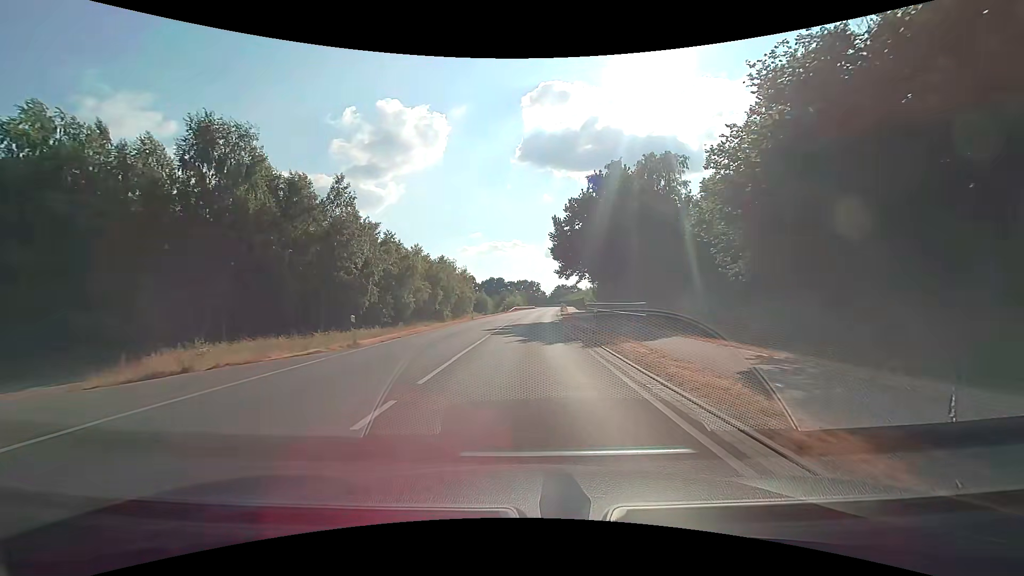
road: secondary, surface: asphalt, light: Day
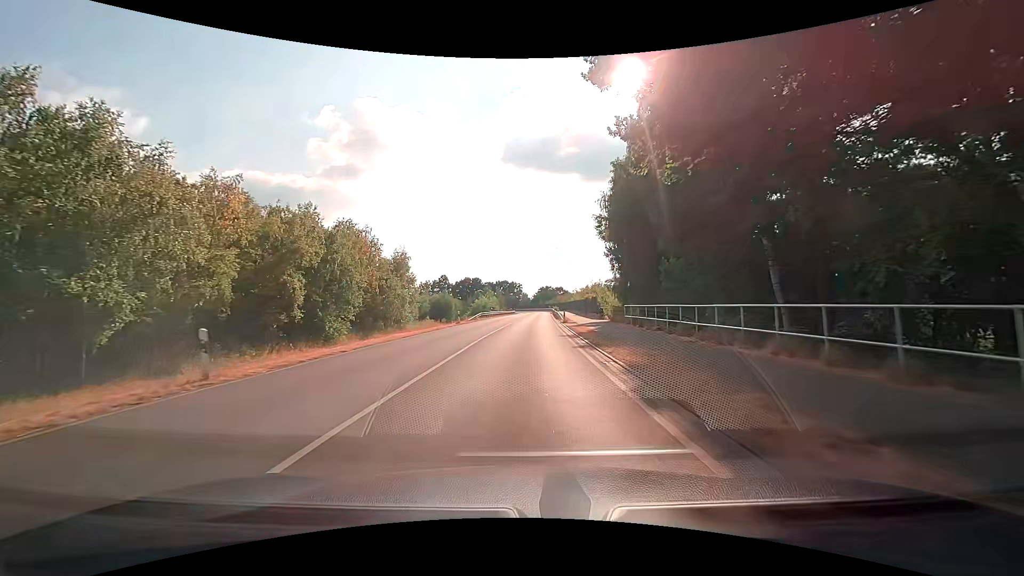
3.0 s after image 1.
(+0.8, +37.6) m; +2°
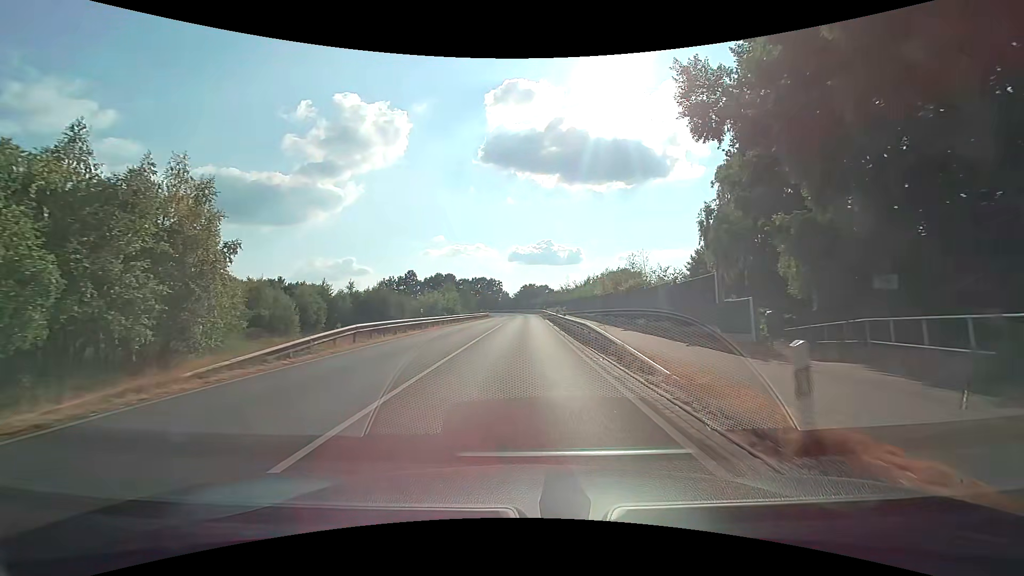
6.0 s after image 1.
(+0.5, +37.9) m; +2°
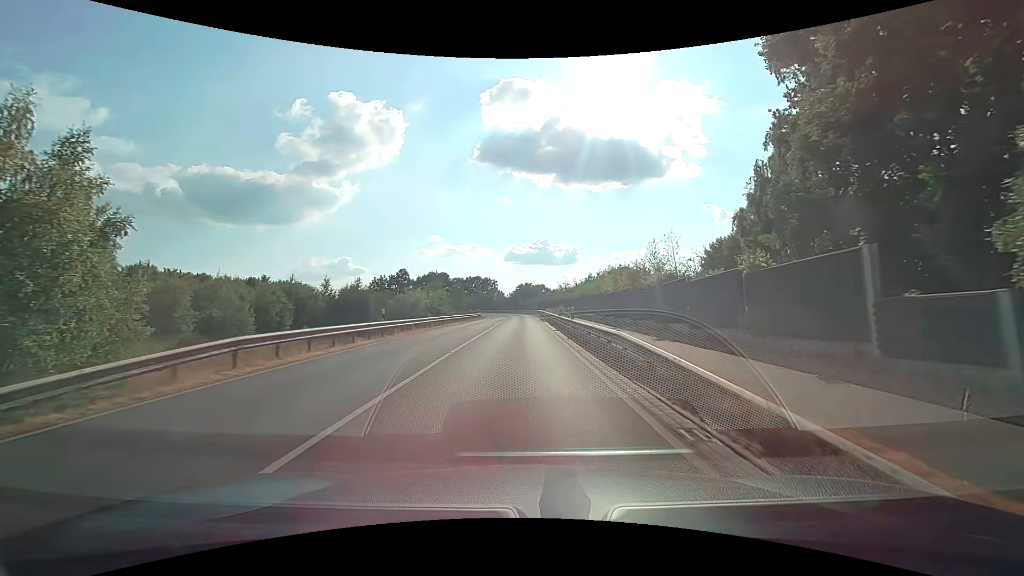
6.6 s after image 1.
(0.0, +7.6) m; 0°
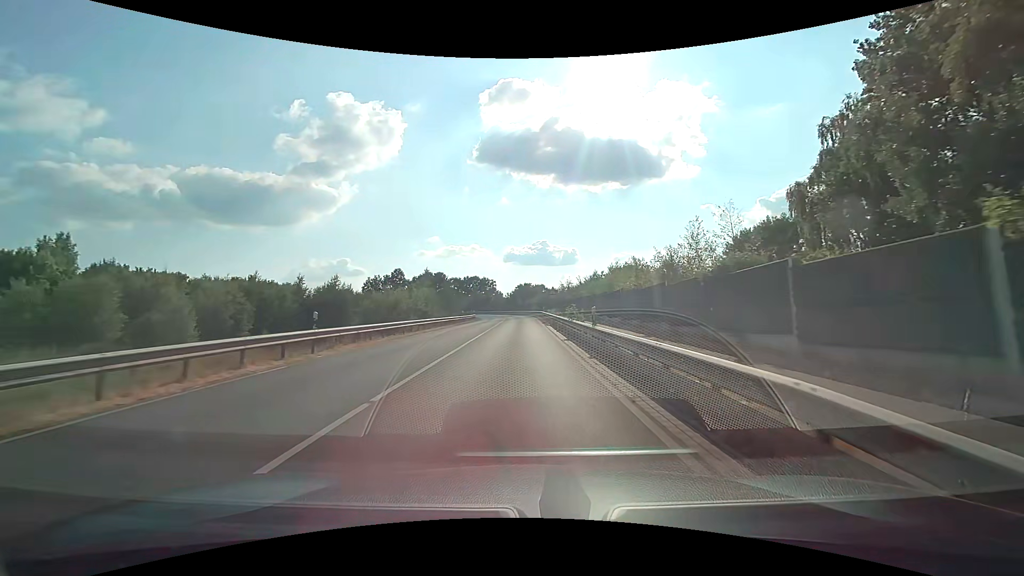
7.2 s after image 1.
(0.0, +7.6) m; 0°
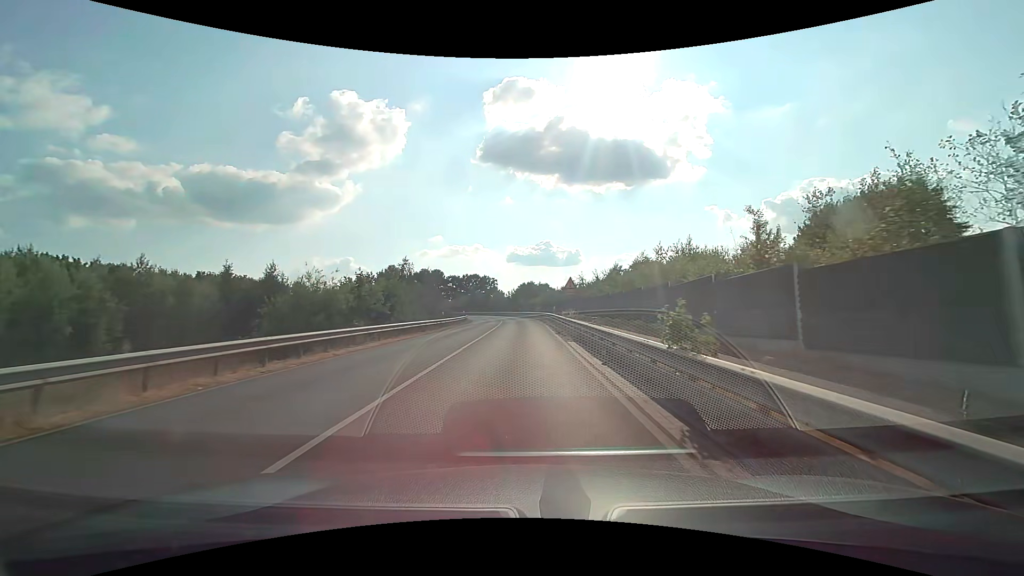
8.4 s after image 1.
(-0.1, +15.2) m; -1°
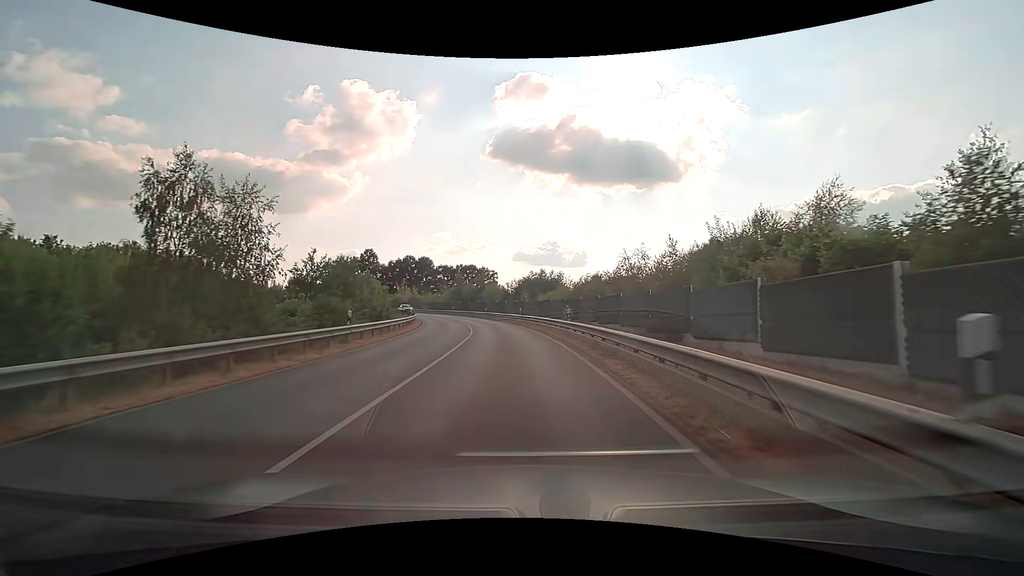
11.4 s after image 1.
(0.0, +38.0) m; 0°
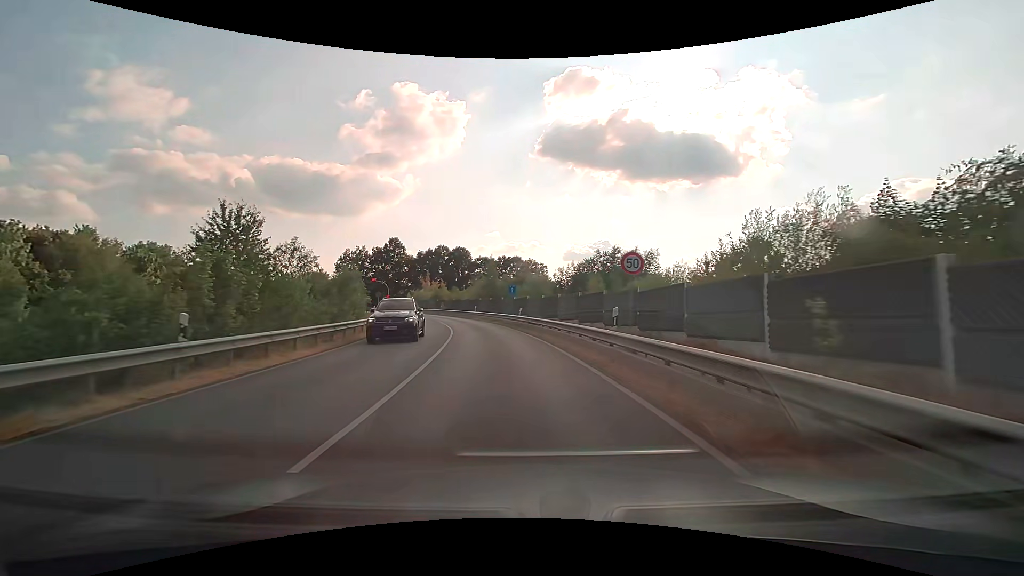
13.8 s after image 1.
(-1.1, +30.4) m; -6°
(0, +10) (-1, +20) (-2, +30) (-4, +40) (-6, +49) (-9, +59) (-13, +68) (-16, +78) (-21, +87) (-25, +96) m
